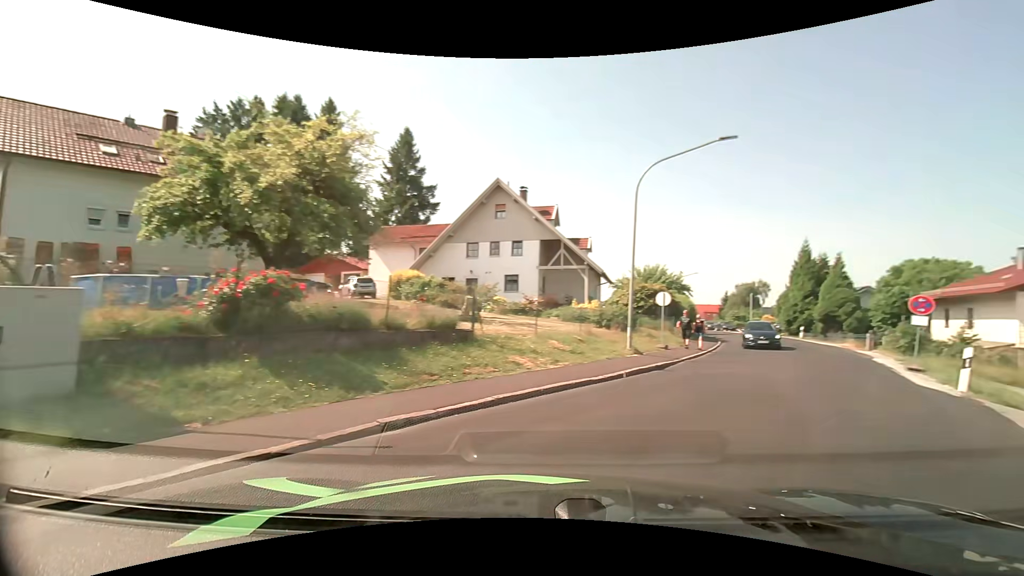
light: Day
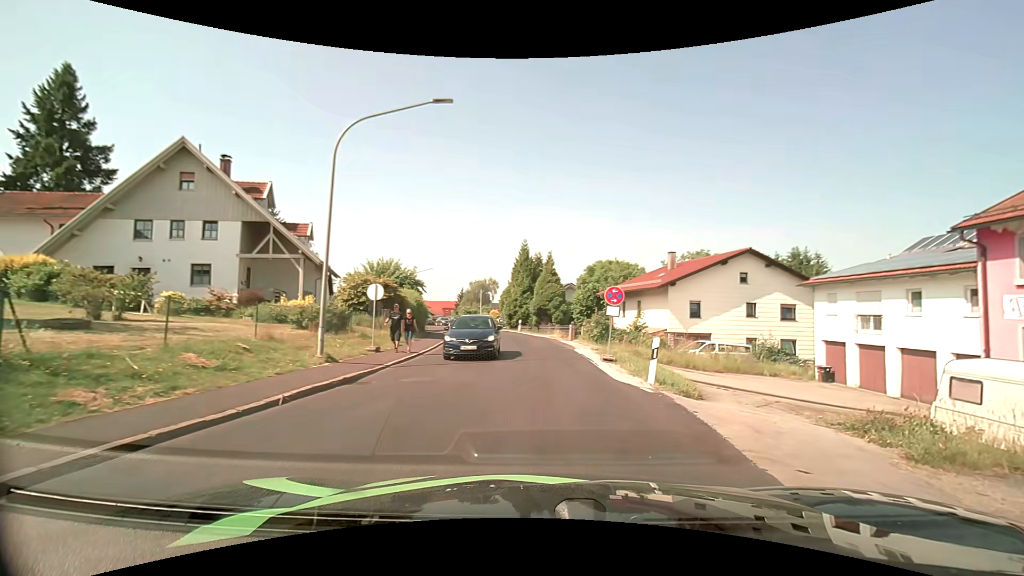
(+1.0, +3.8) m; +27°
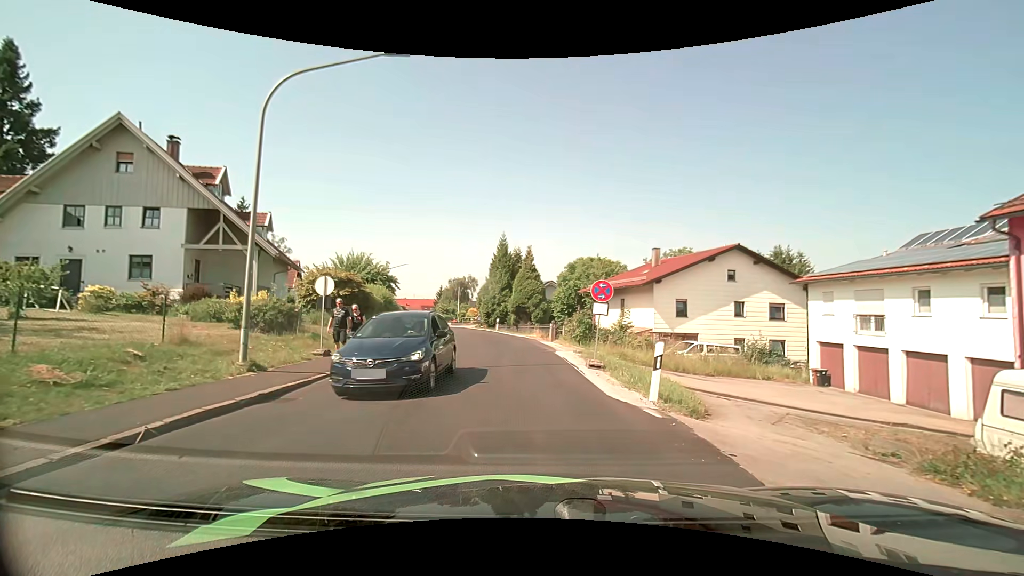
(+0.1, +2.5) m; +2°
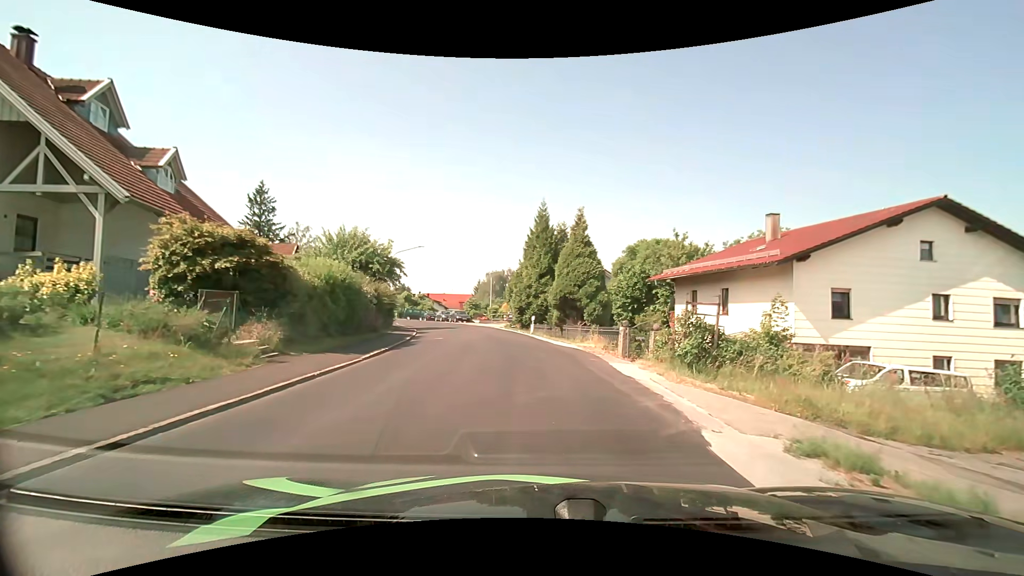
(-0.4, +13.7) m; -4°
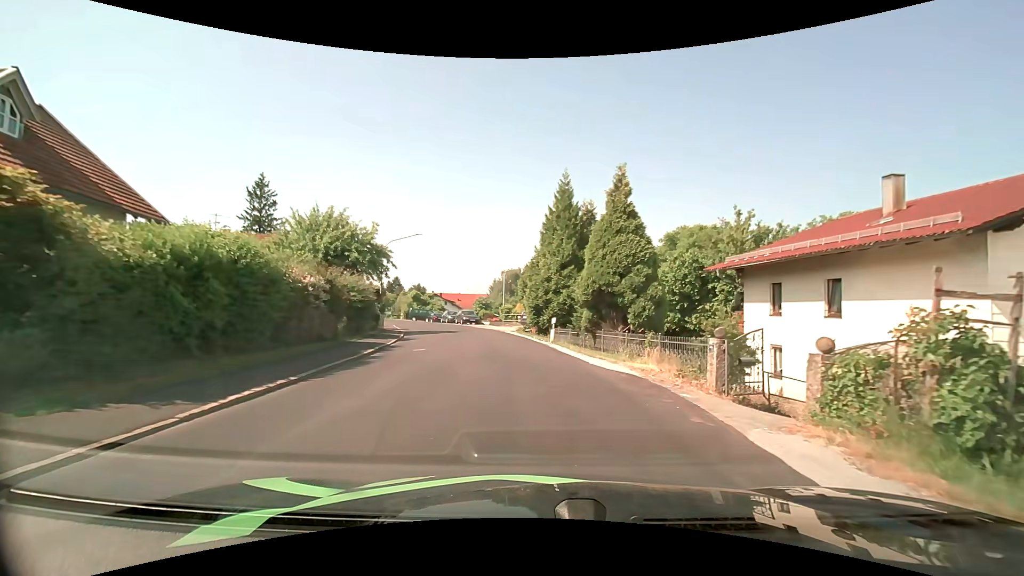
(-0.1, +8.0) m; -2°
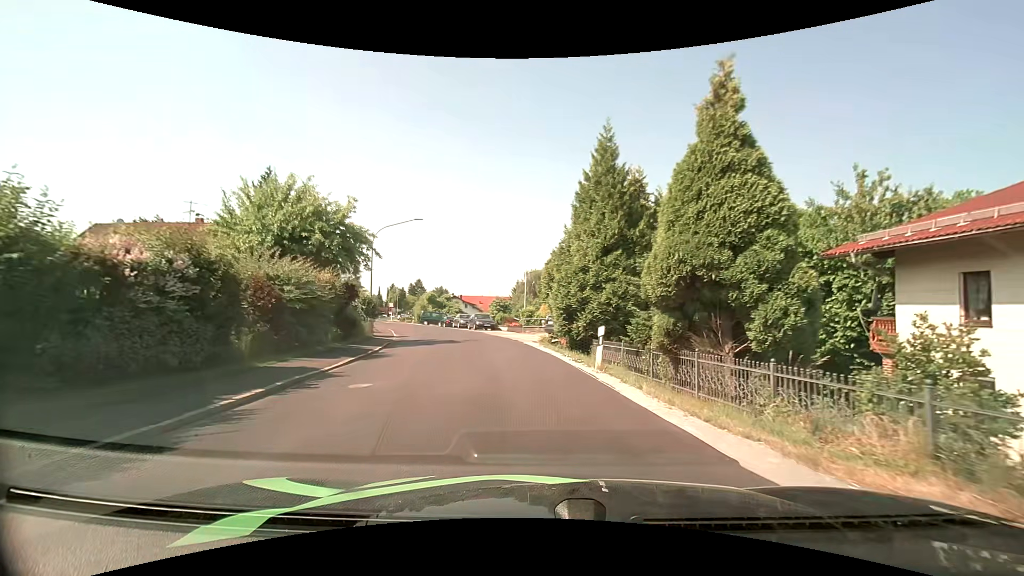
(-0.1, +8.3) m; -2°
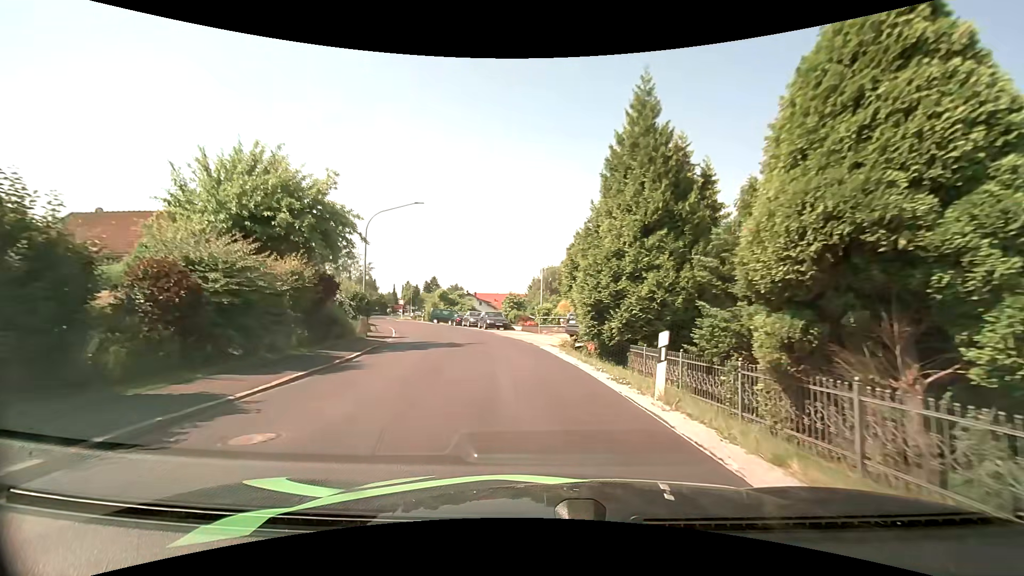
(-0.1, +4.4) m; -2°
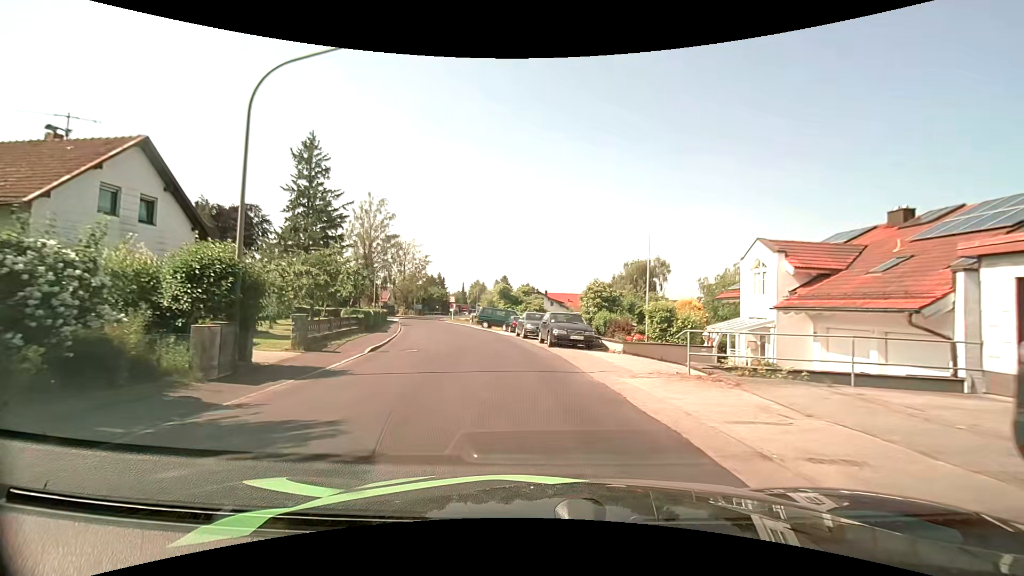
(-1.4, +17.9) m; -10°
(0, +10) (-1, +20) (-3, +30) (-5, +40) (-8, +49) (-10, +59) (-13, +69) (-15, +78) (-16, +88) (-18, +98) m
